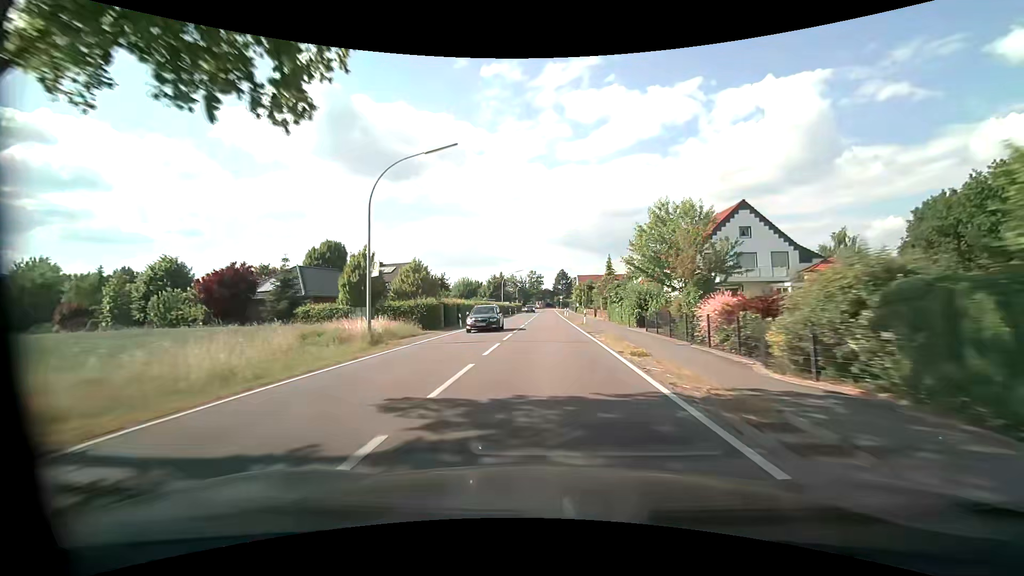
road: tertiary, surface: asphalt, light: Day
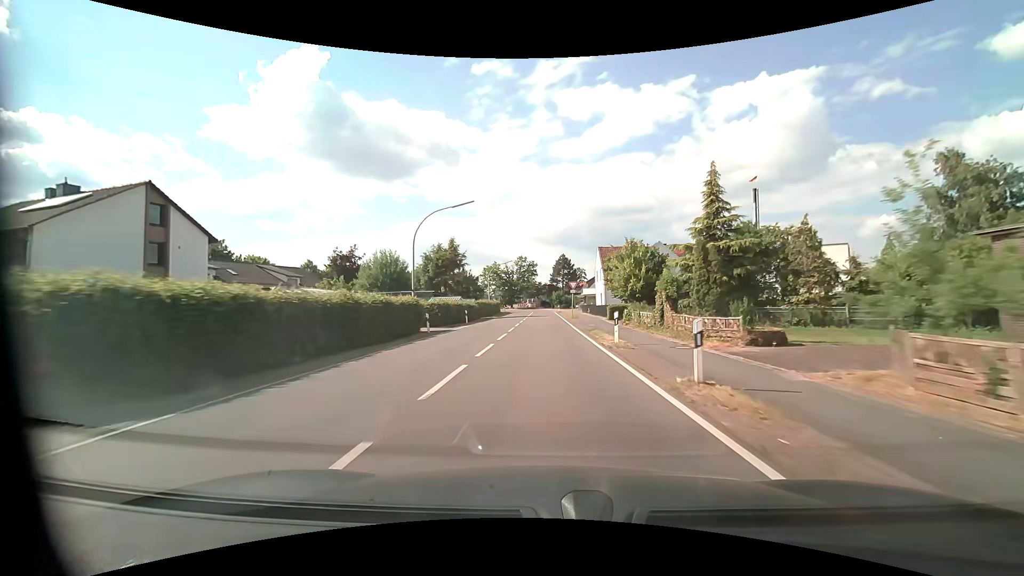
(+0.3, +55.4) m; +1°
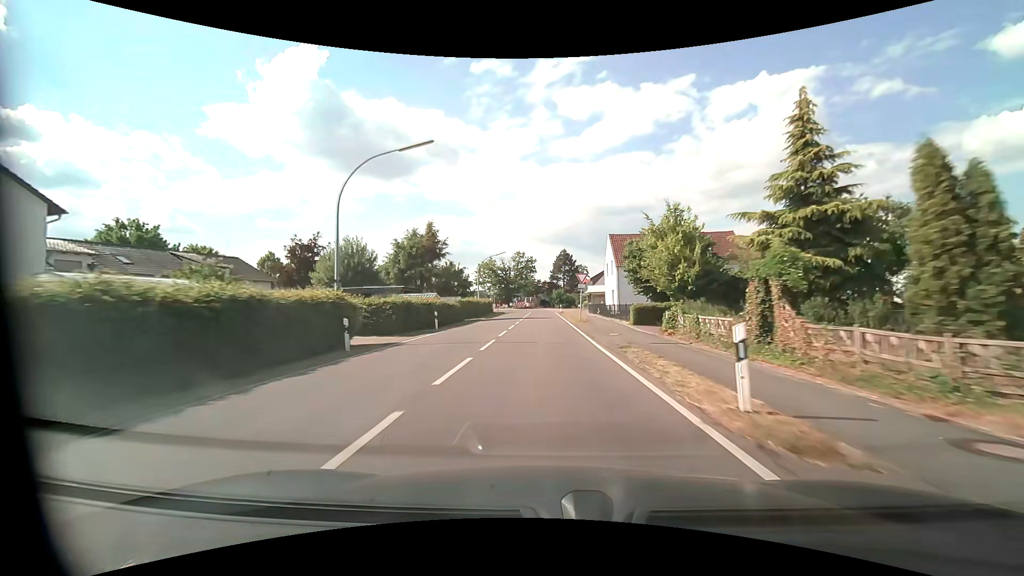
(0.0, +10.8) m; 0°
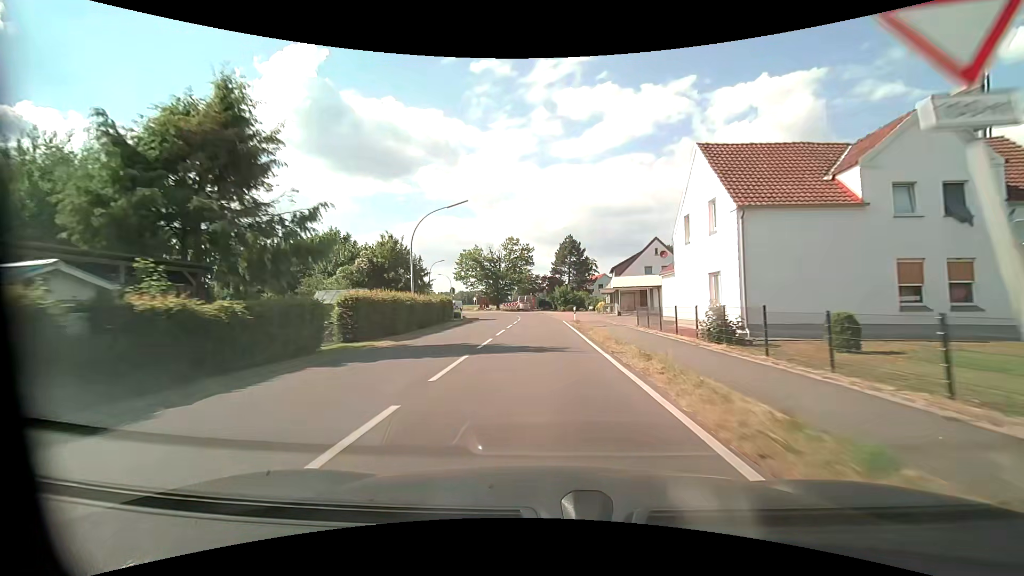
(-0.1, +30.0) m; 0°
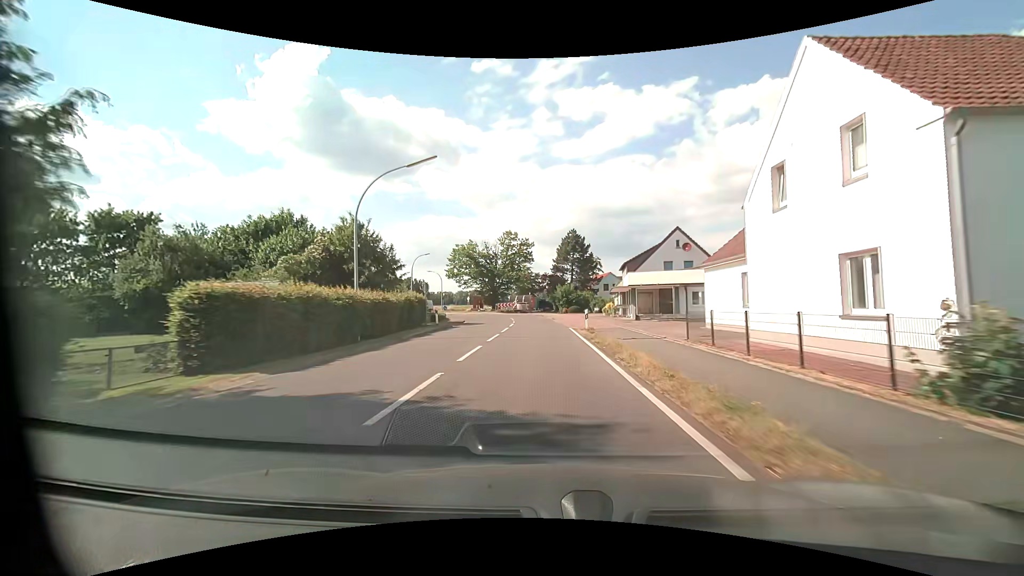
(0.0, +9.1) m; 0°
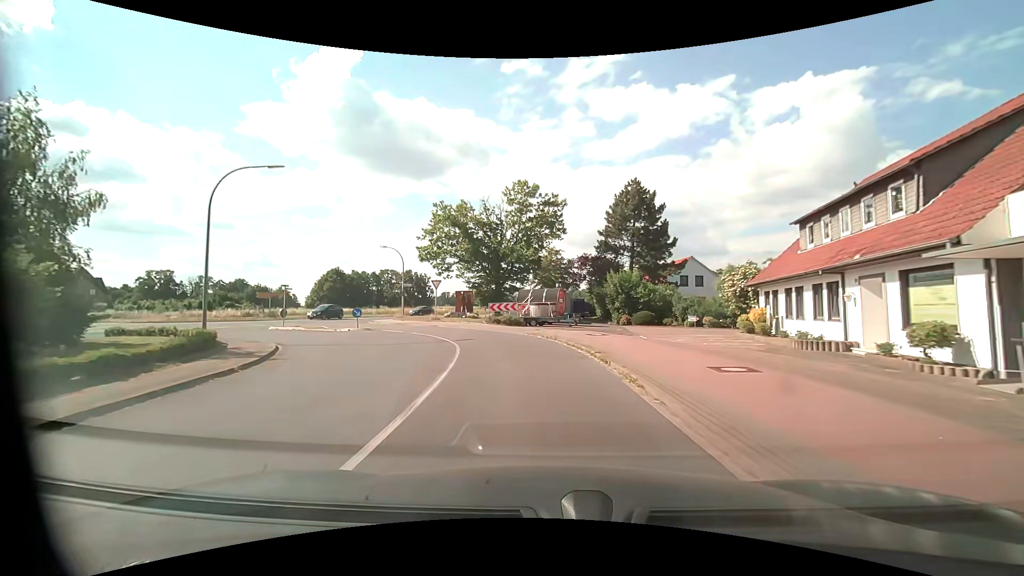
(-0.9, +38.9) m; -4°
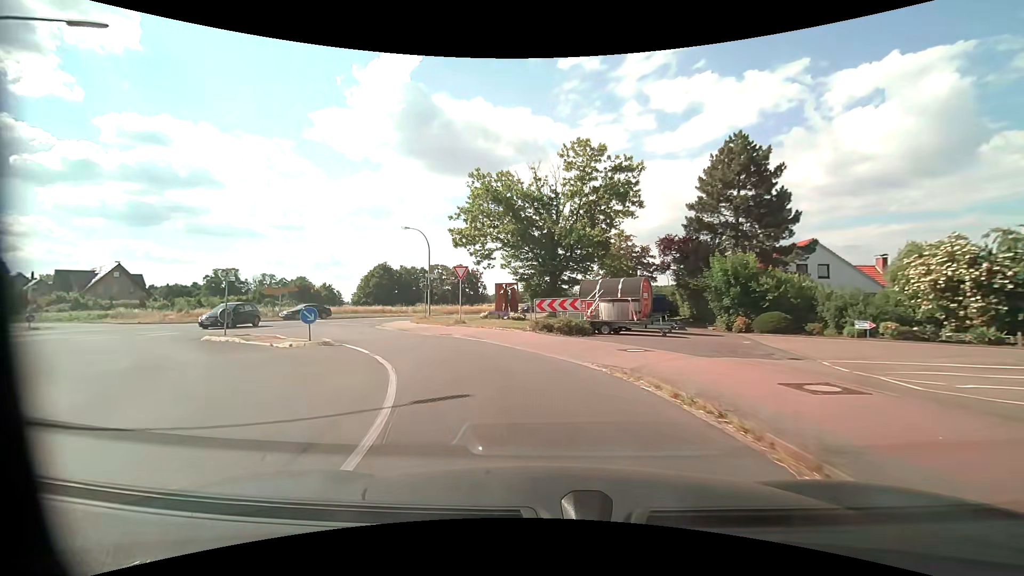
(-0.5, +12.5) m; -7°
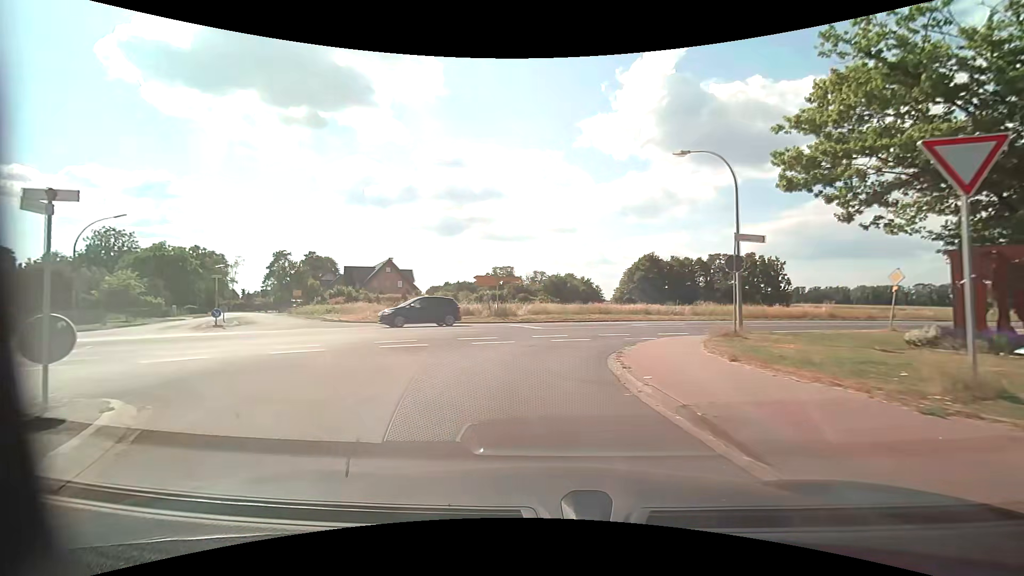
(-4.8, +19.0) m; -30°
(-1, +10) (0, +20) (+7, +27) (+16, +32) (+24, +37) (+33, +41) (+42, +46) (+51, +51) (+59, +56) (+68, +61) m
